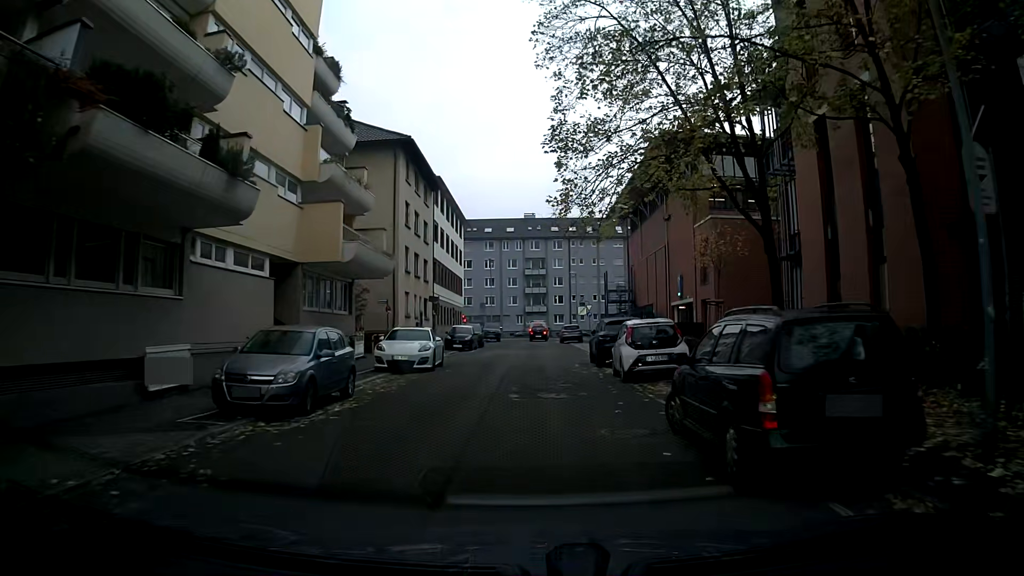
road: residential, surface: asphalt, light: Day
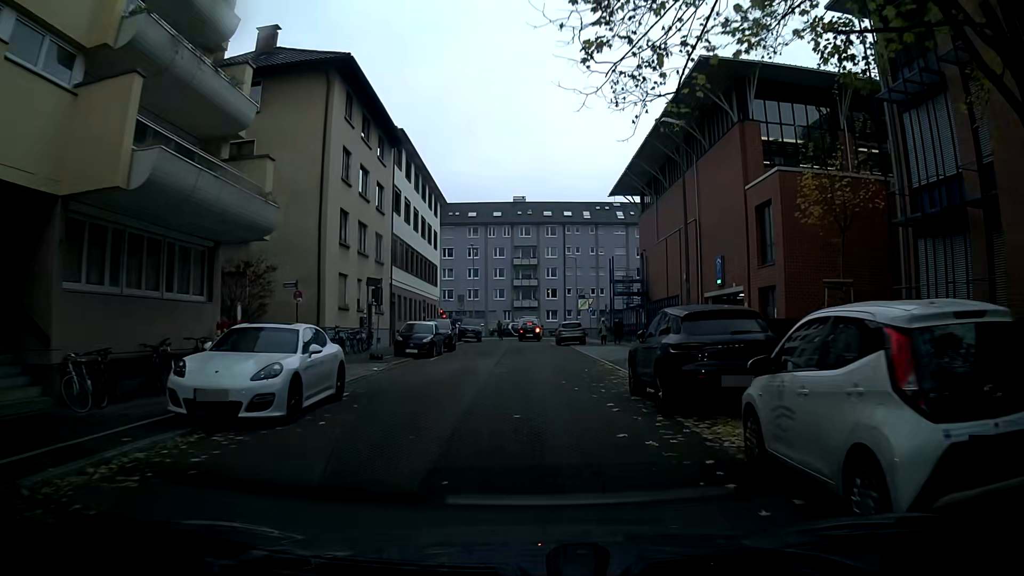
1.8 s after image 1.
(+0.2, +12.3) m; +2°
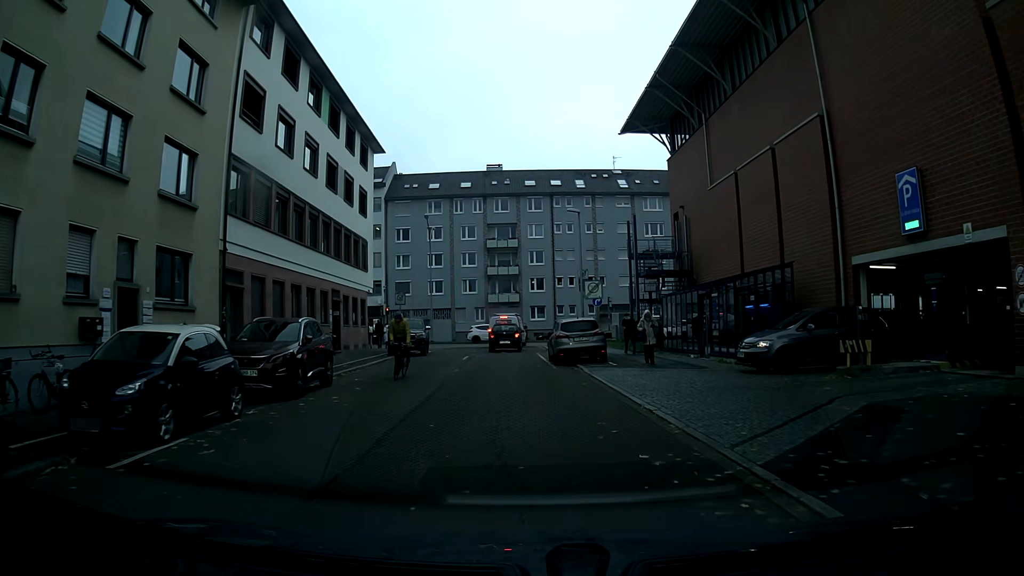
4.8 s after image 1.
(-0.1, +20.2) m; 0°
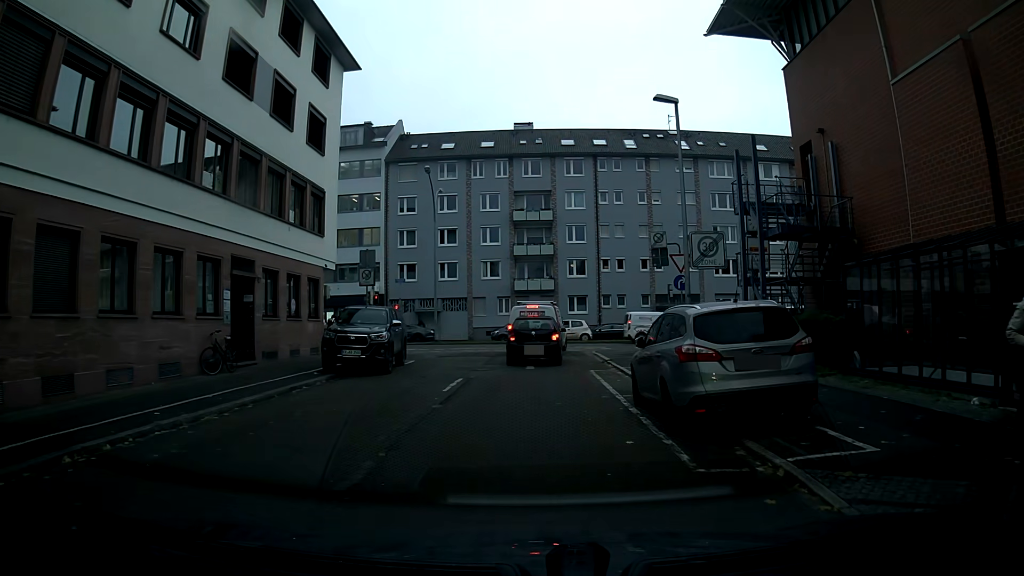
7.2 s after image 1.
(-0.3, +14.4) m; -2°
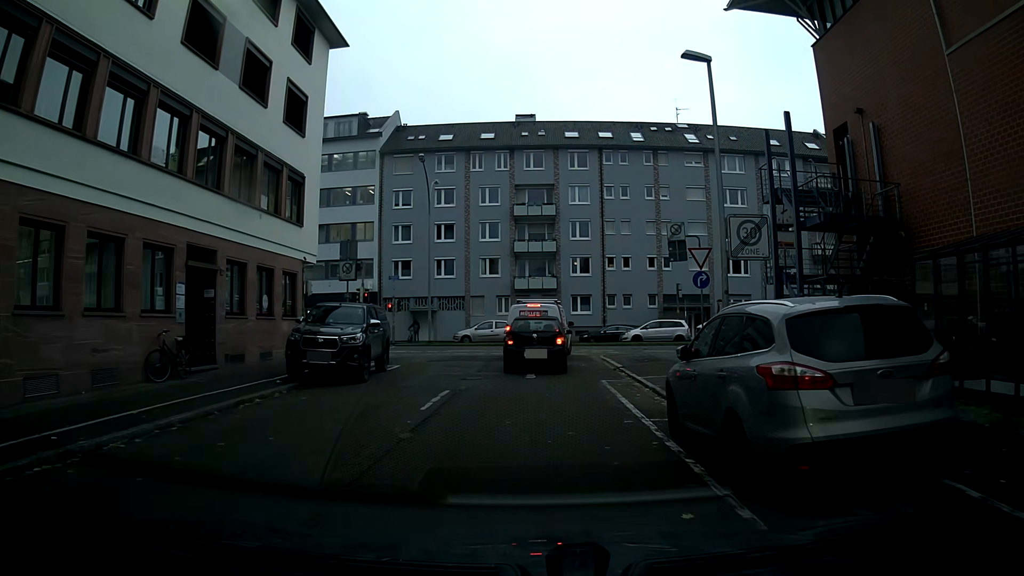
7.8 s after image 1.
(0.0, +2.7) m; 0°
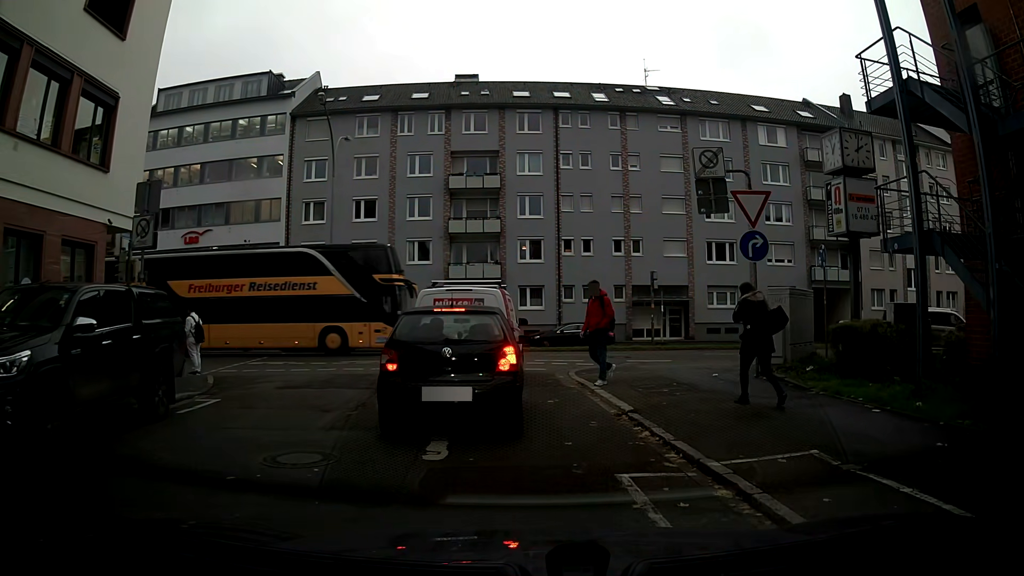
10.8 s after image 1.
(+0.2, +9.4) m; +3°
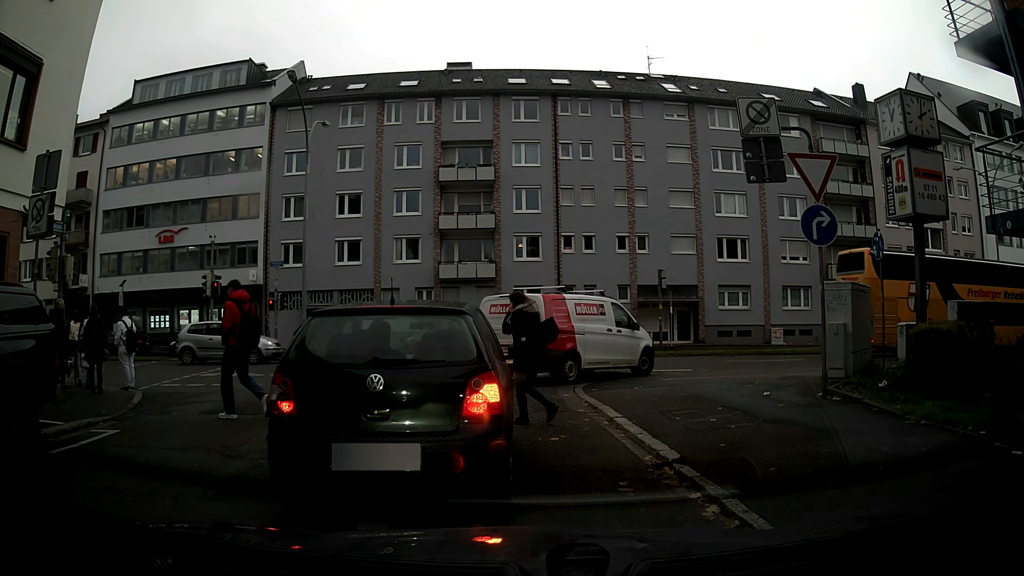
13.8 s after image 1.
(+0.1, +3.0) m; +1°
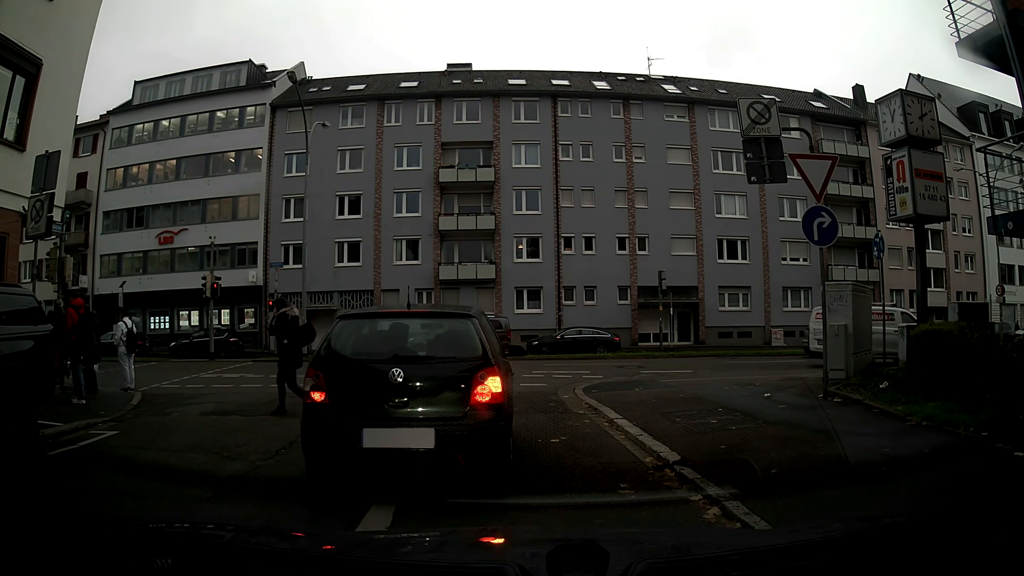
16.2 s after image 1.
(0.0, +0.1) m; 0°
